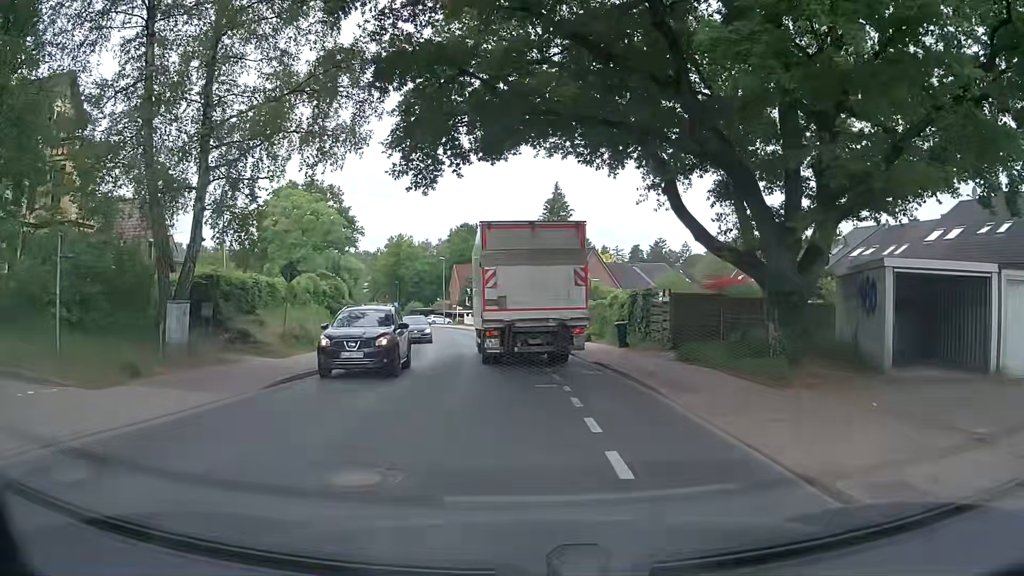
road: tertiary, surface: asphalt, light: Day
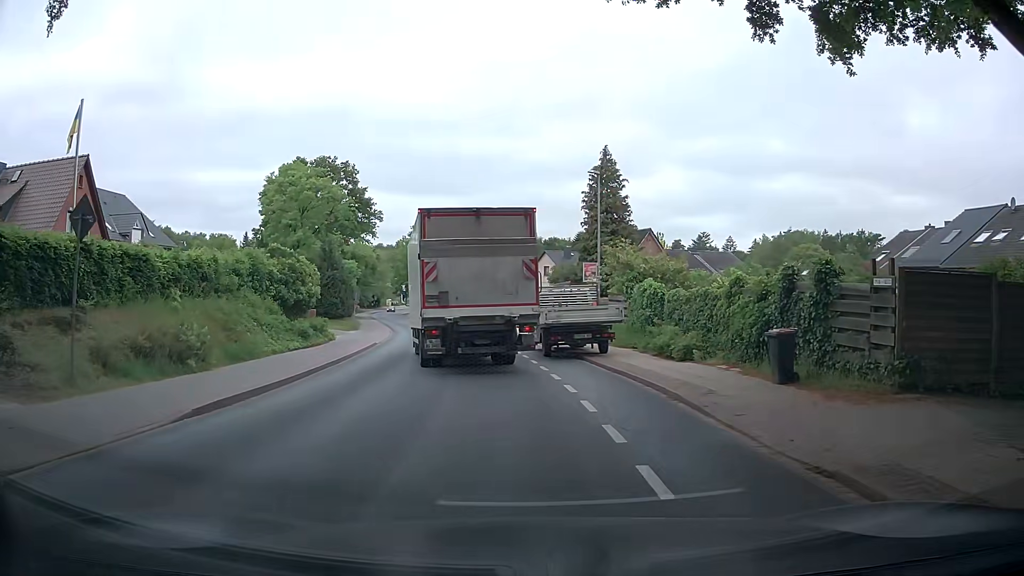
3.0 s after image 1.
(-0.6, +13.2) m; -3°
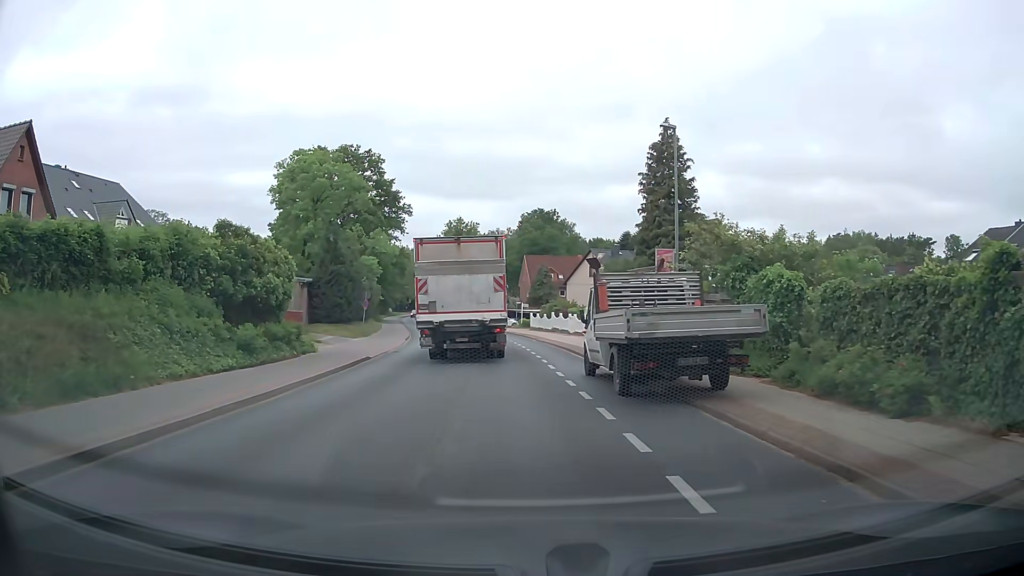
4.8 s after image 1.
(-0.5, +9.0) m; -5°
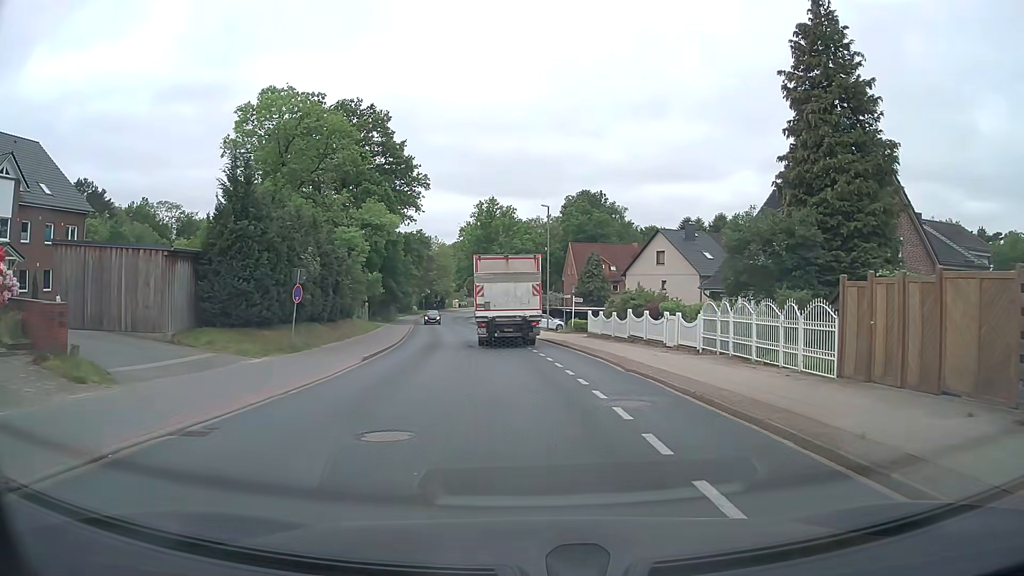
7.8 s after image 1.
(-0.8, +19.6) m; -4°
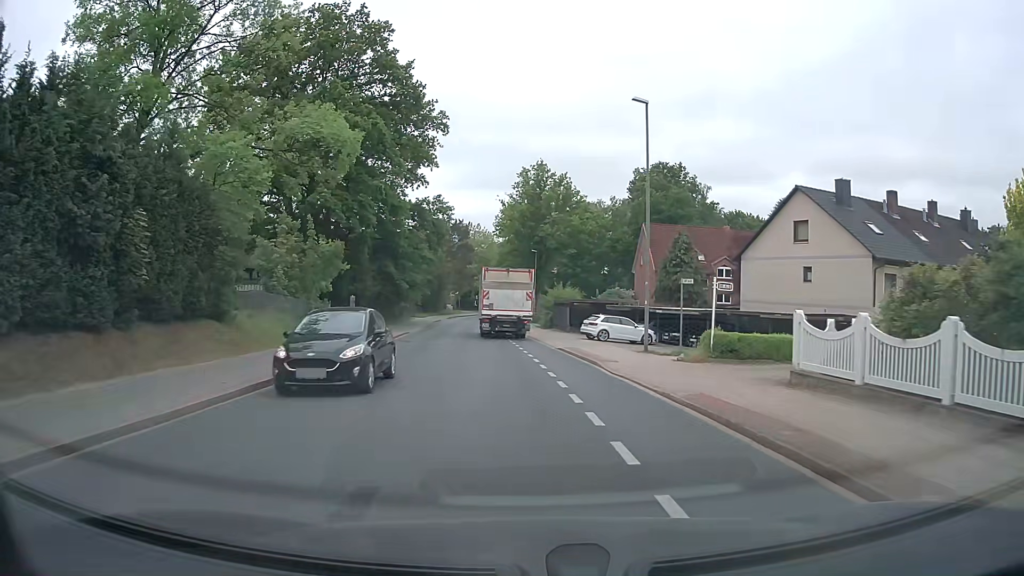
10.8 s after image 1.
(-0.5, +24.0) m; -4°
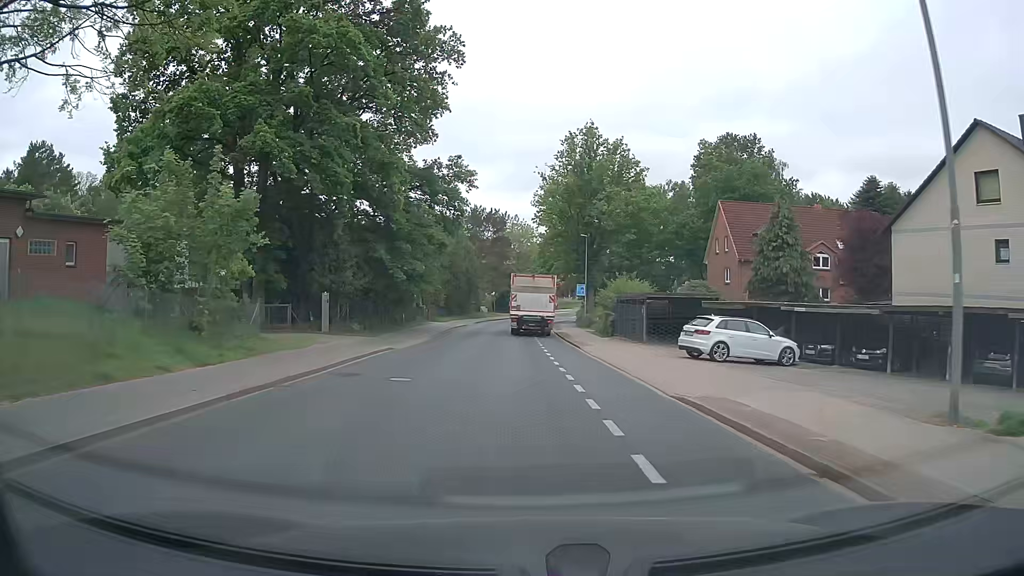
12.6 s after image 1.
(-0.5, +15.7) m; -4°
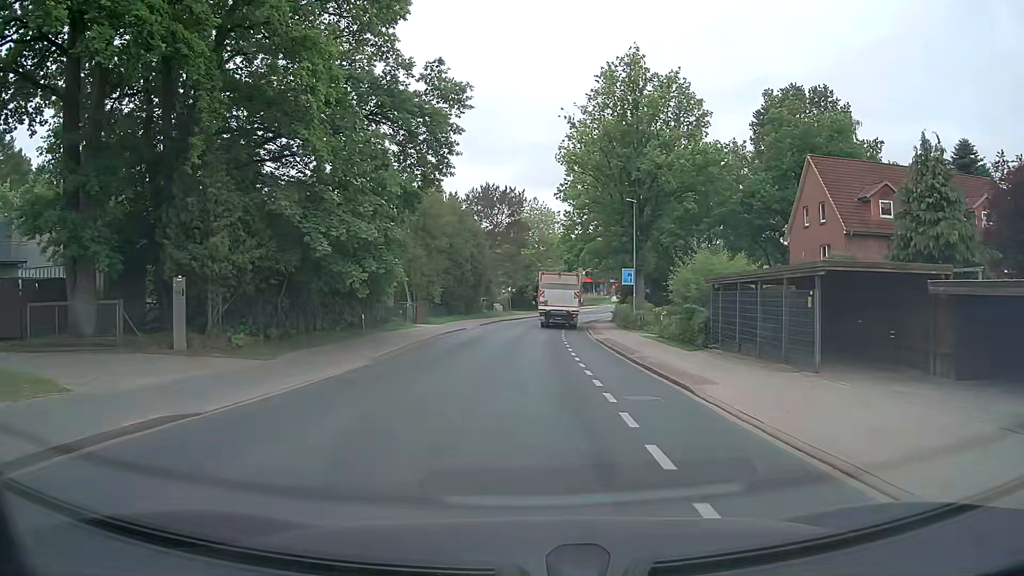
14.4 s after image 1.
(-0.3, +16.7) m; -2°
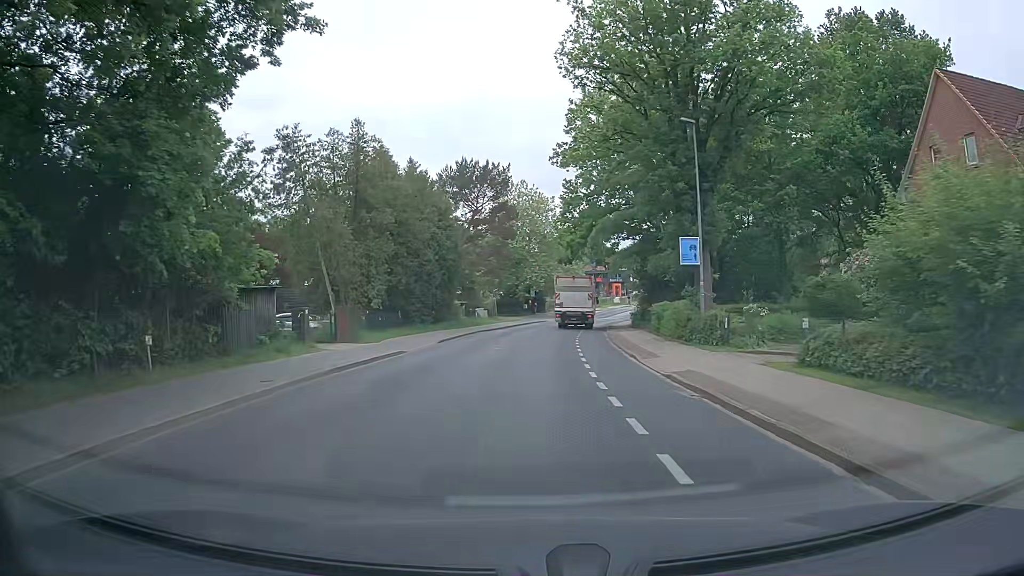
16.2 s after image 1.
(+0.2, +17.6) m; +1°
(0, +10) (0, +20) (+1, +30) (+2, +40) (+3, +50) (+4, +60) (+7, +70) (+9, +79) (+13, +89) (+16, +98) m
